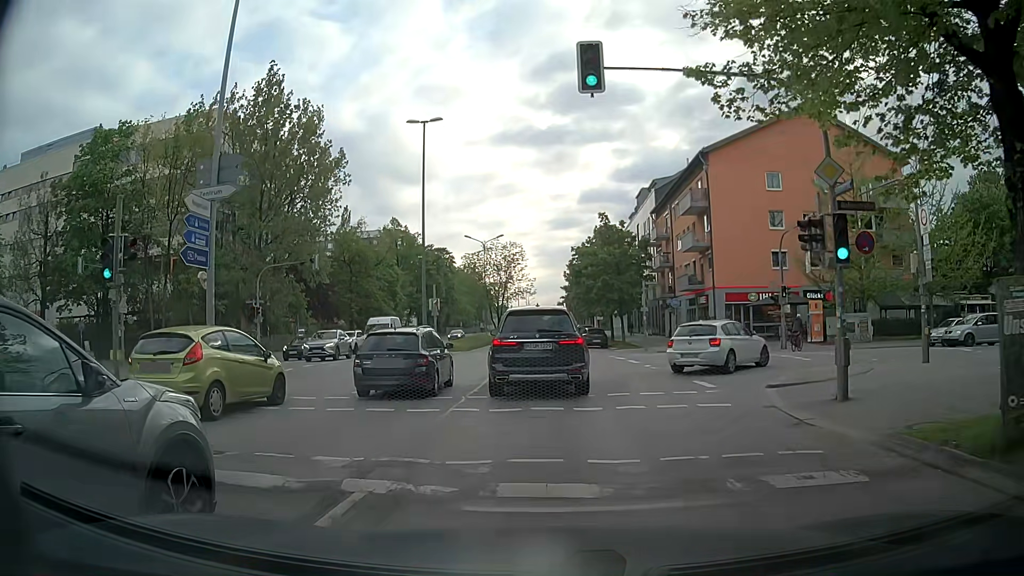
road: secondary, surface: asphalt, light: Day
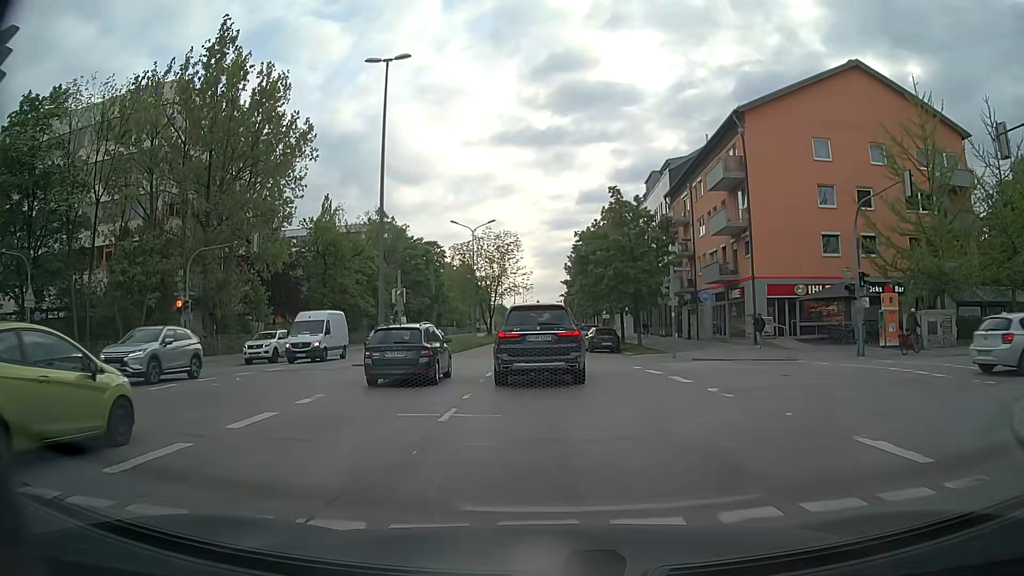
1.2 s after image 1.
(-0.1, +9.8) m; 0°
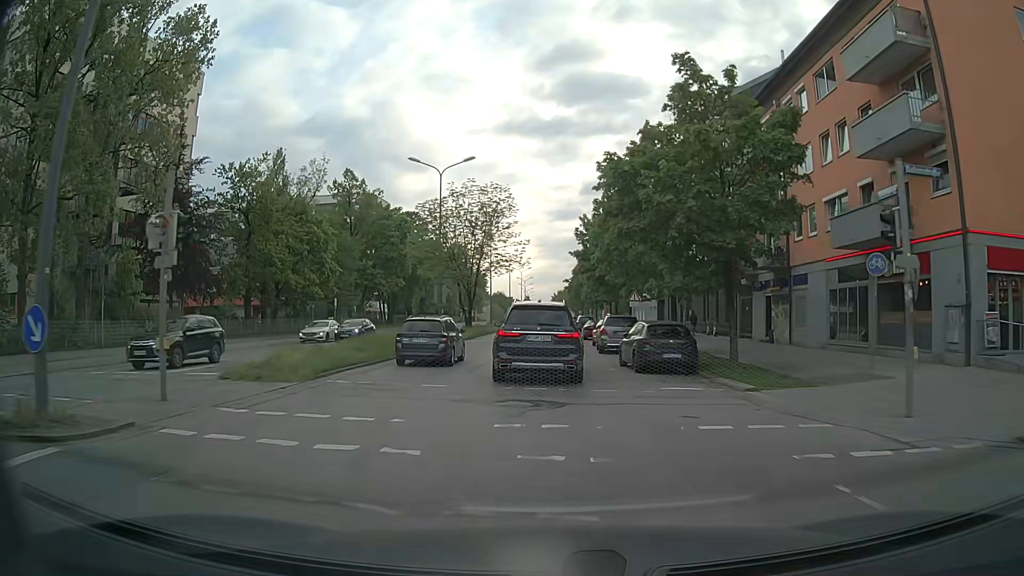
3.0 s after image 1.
(0.0, +19.8) m; 0°
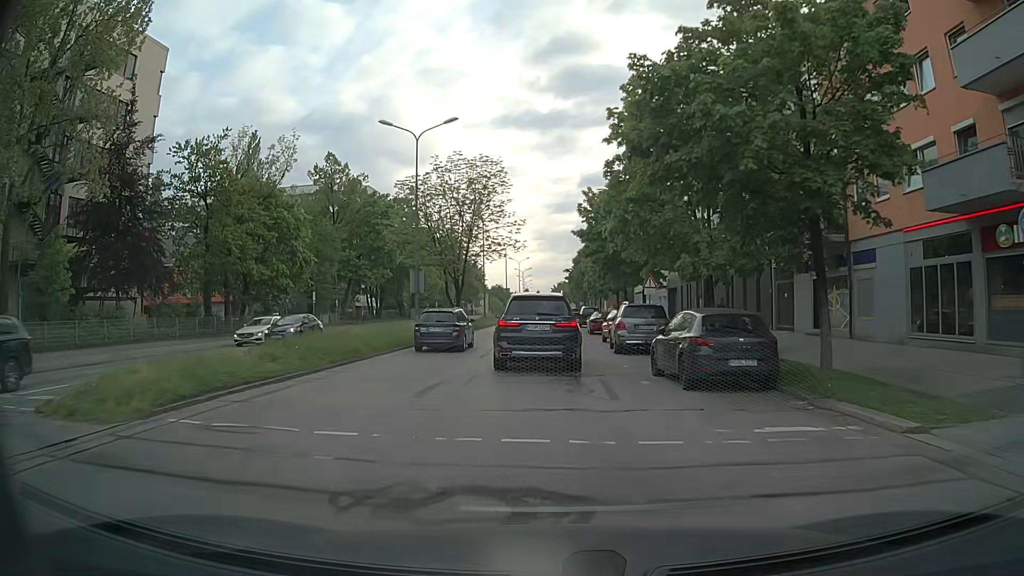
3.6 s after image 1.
(0.0, +6.8) m; -1°
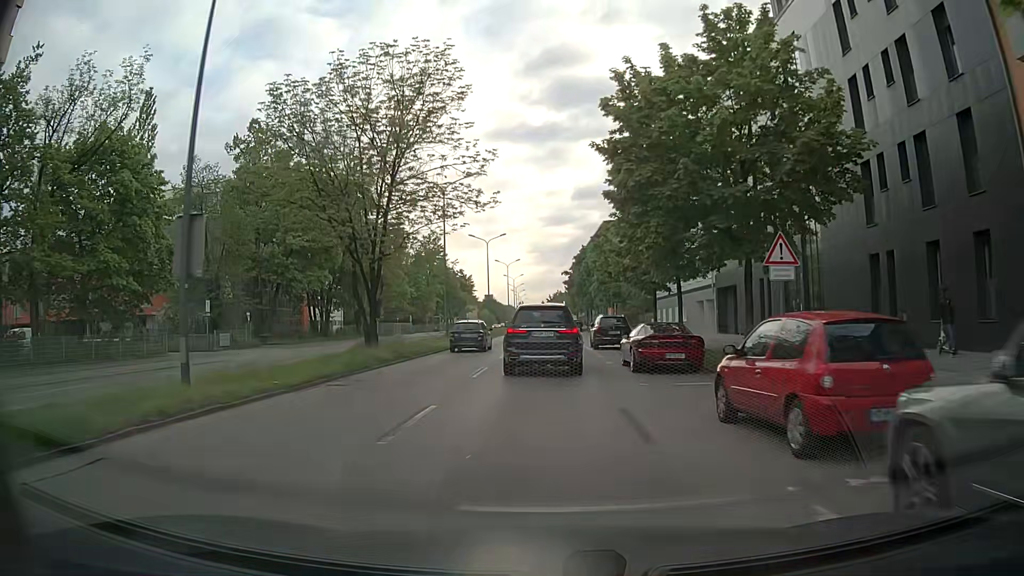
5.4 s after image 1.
(+0.2, +21.1) m; +1°
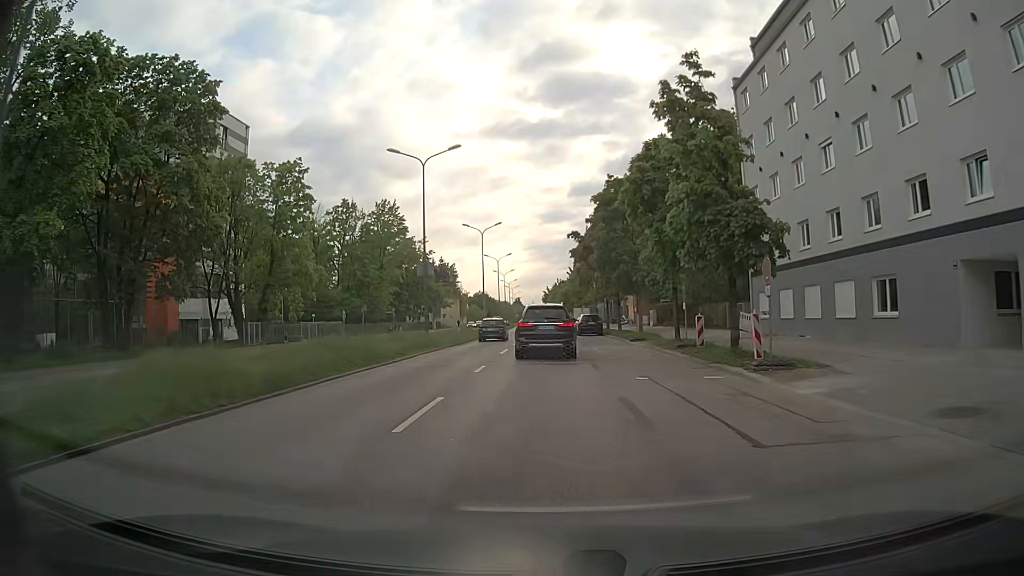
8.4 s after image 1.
(0.0, +36.0) m; 0°
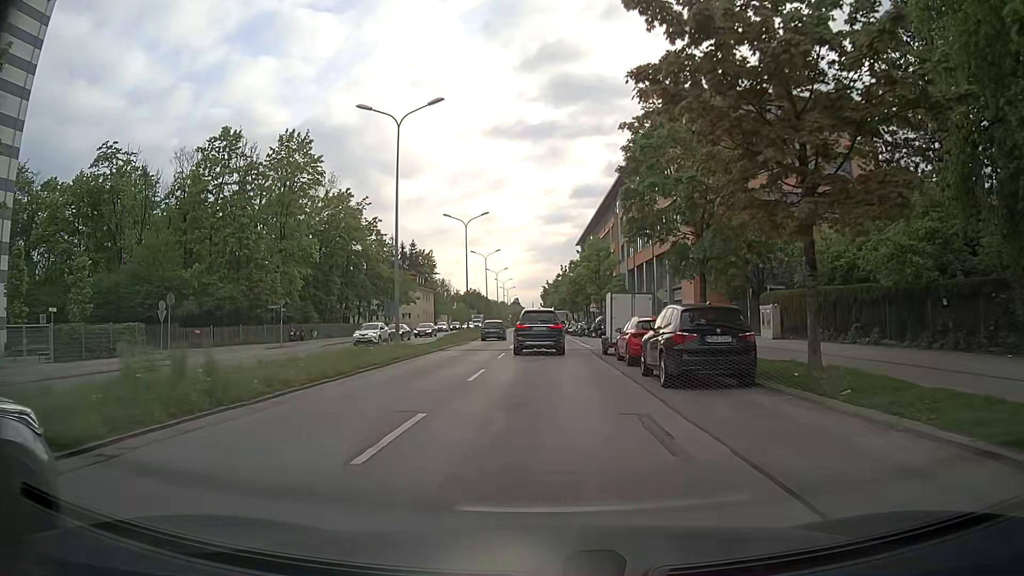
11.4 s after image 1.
(+0.2, +38.2) m; 0°
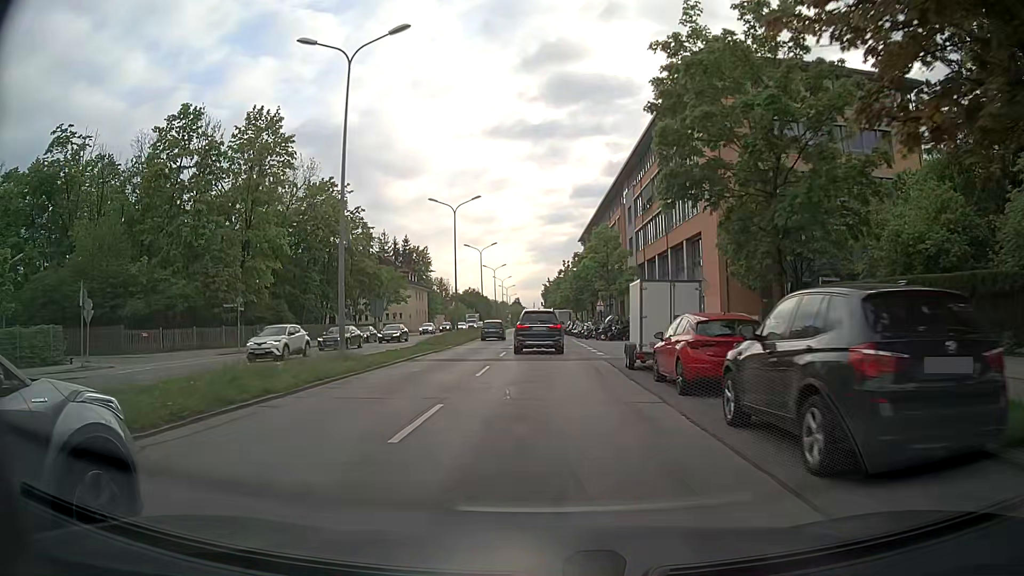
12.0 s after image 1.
(0.0, +7.7) m; 0°
(0, +10) (0, +20) (0, +30) (0, +40) (0, +50) (-1, +60) (-1, +70) (-1, +80) (-1, +90) (-2, +100) m
